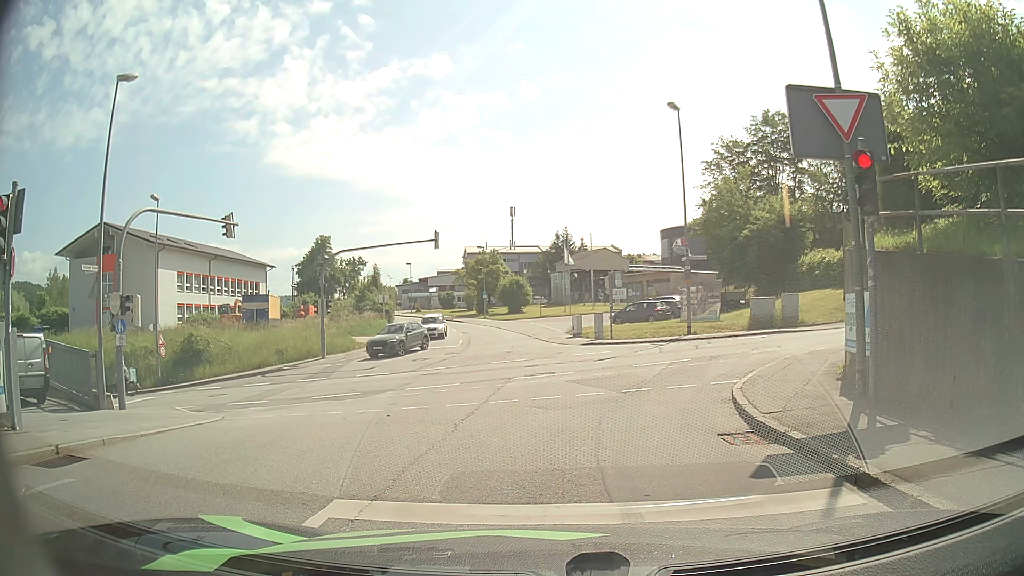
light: Day
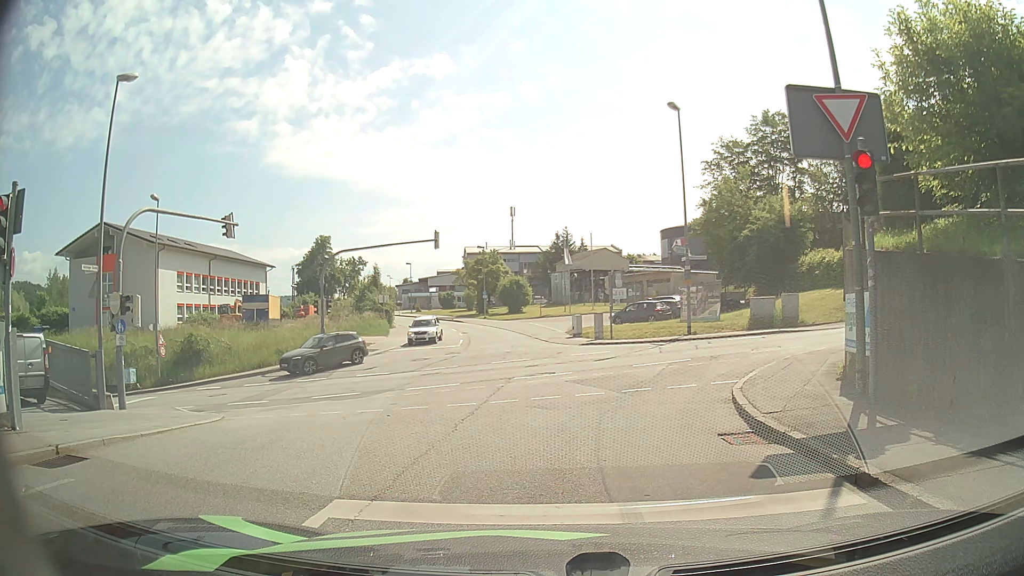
(0.0, 0.0) m; 0°
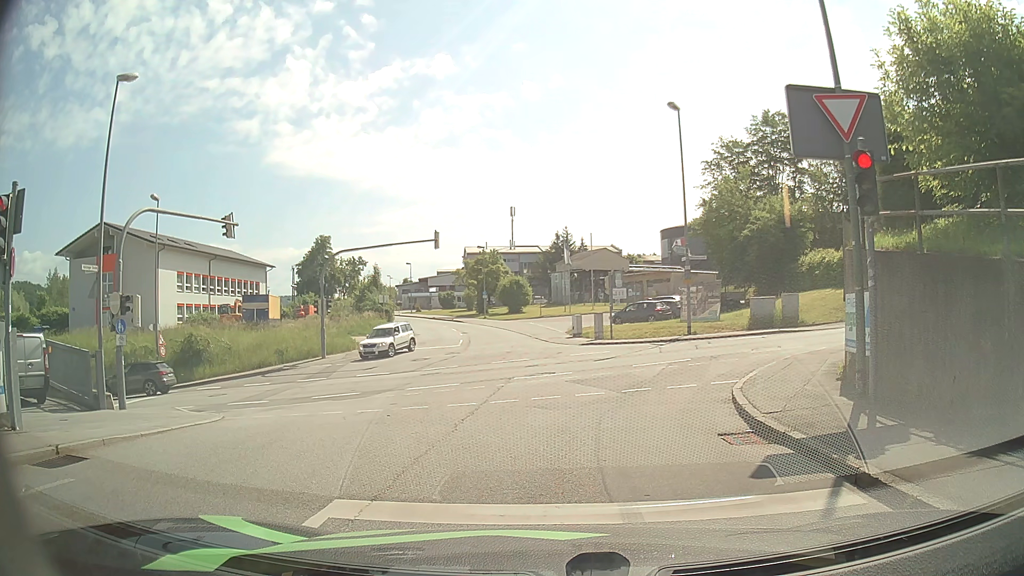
(0.0, 0.0) m; 0°
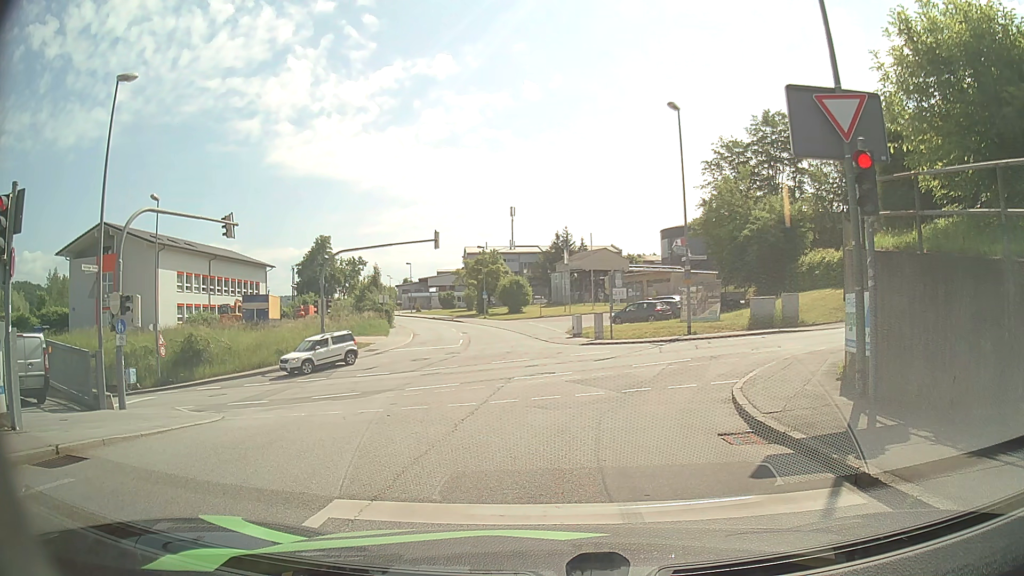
(0.0, 0.0) m; 0°
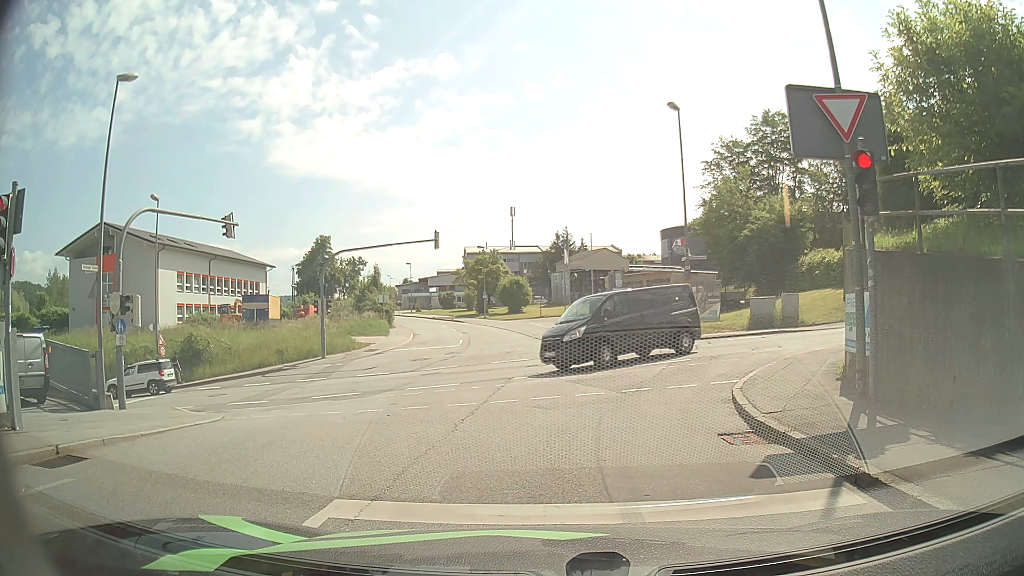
(0.0, 0.0) m; 0°
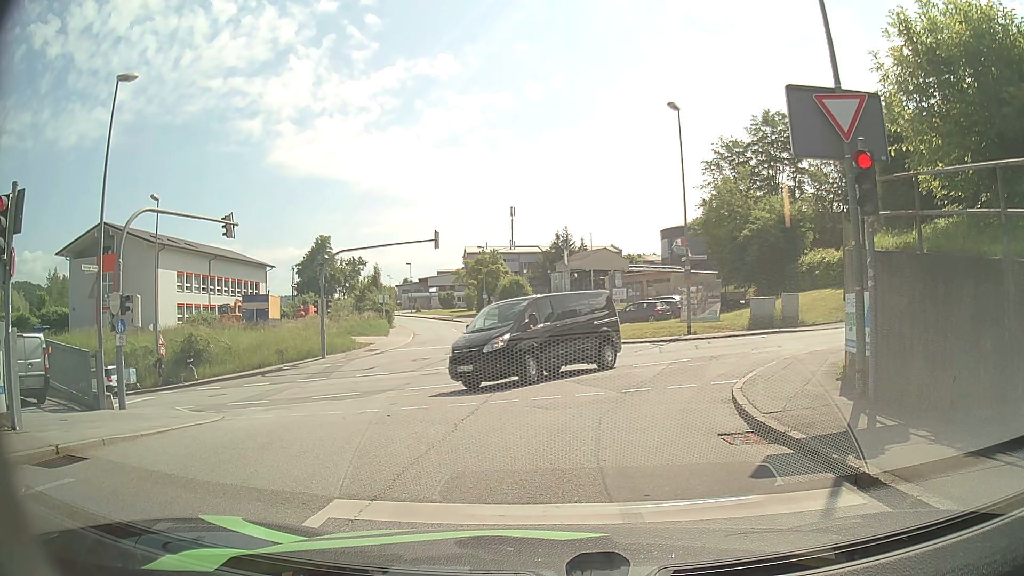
(0.0, 0.0) m; 0°
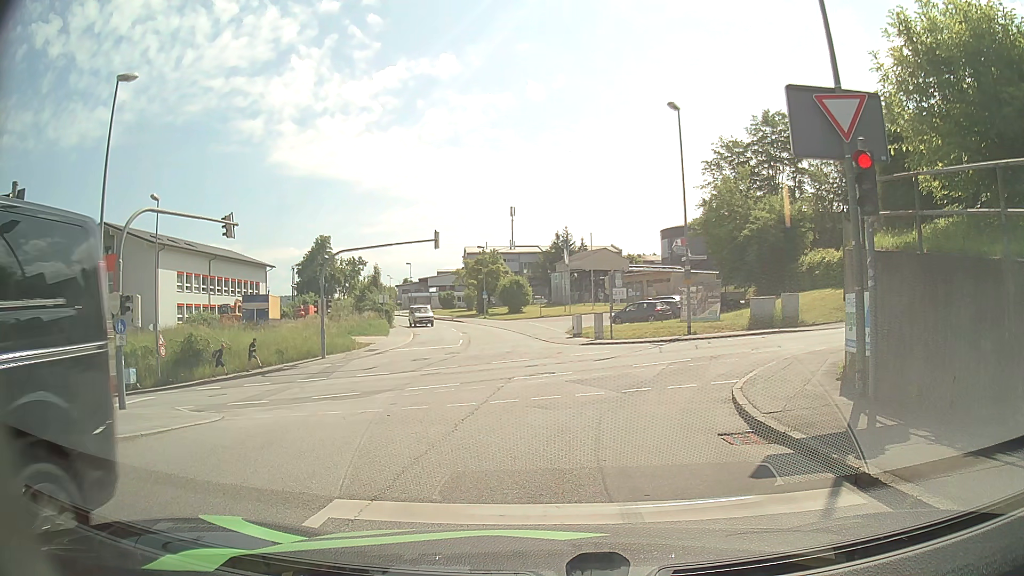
(0.0, 0.0) m; 0°
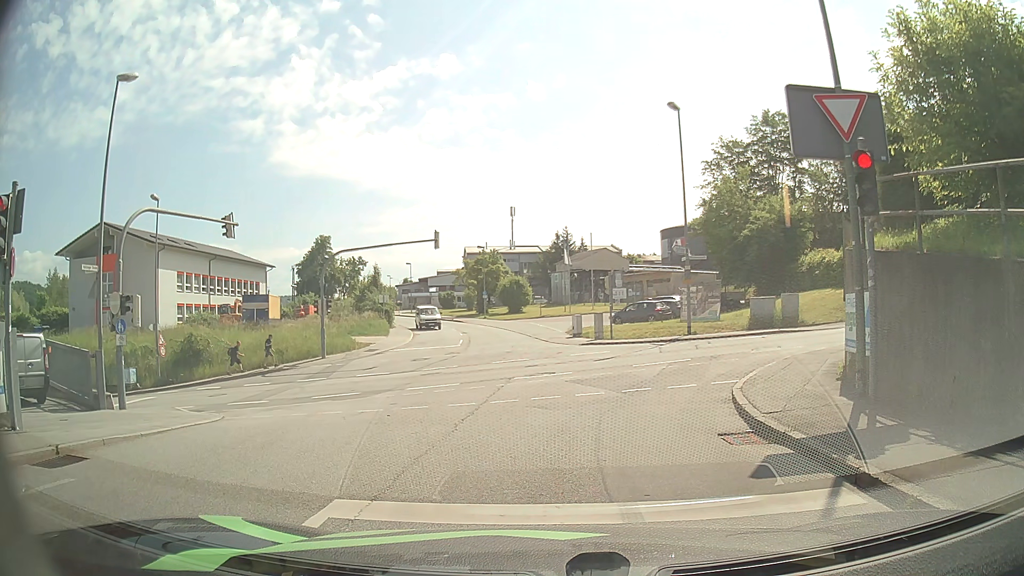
(0.0, 0.0) m; 0°
